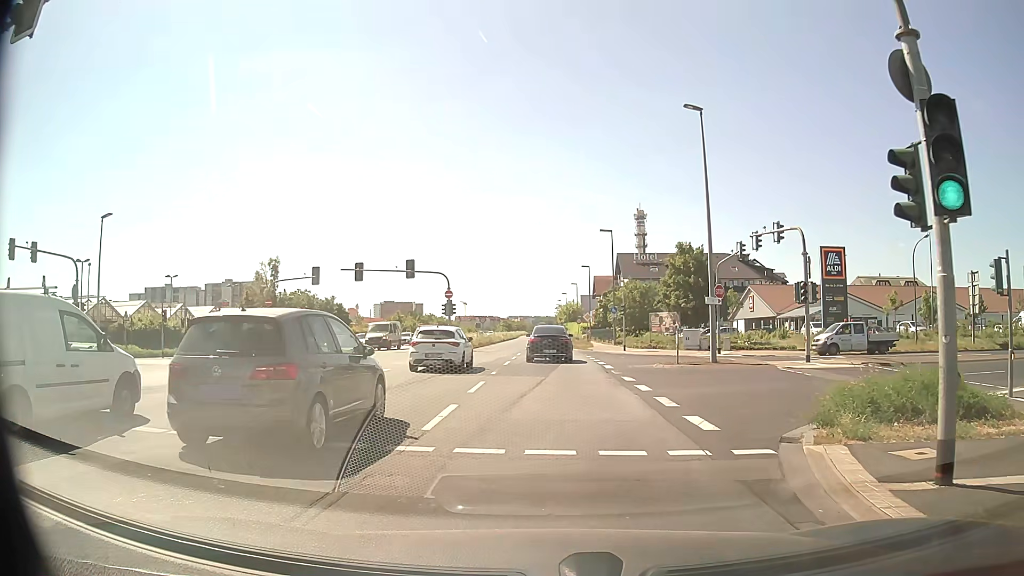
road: primary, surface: asphalt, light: Day
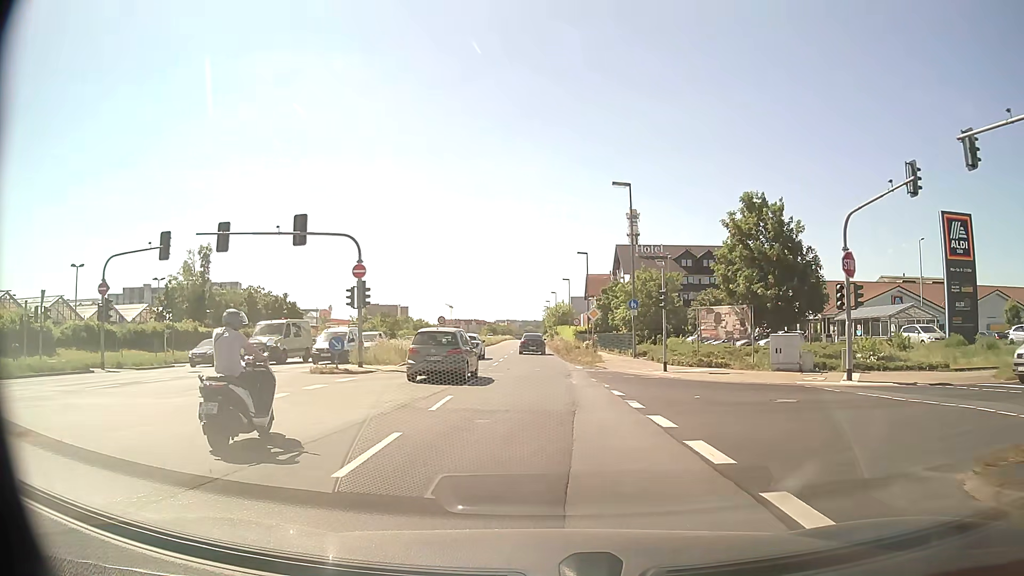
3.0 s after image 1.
(+0.3, +21.0) m; +1°
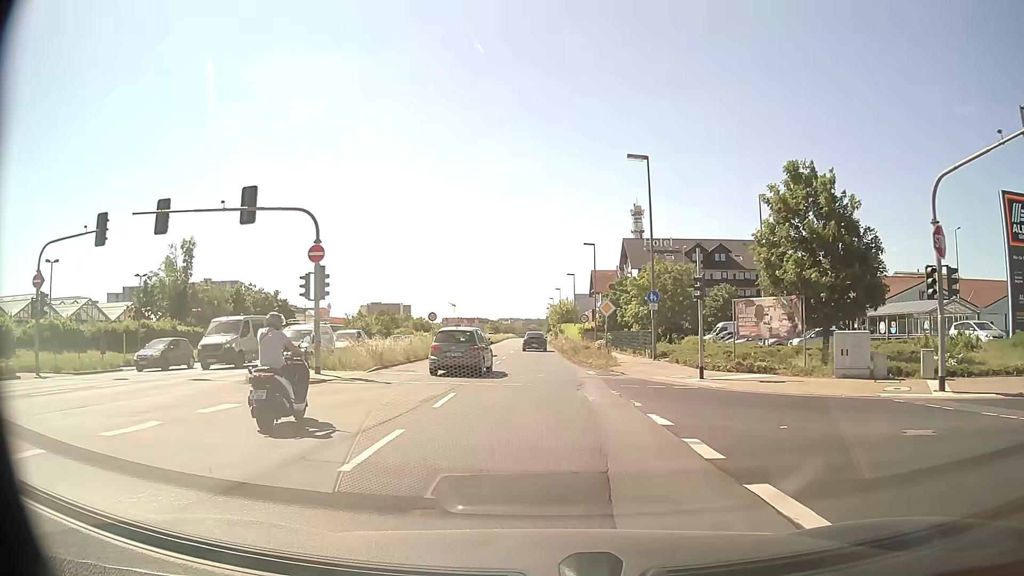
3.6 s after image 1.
(0.0, +5.8) m; -1°
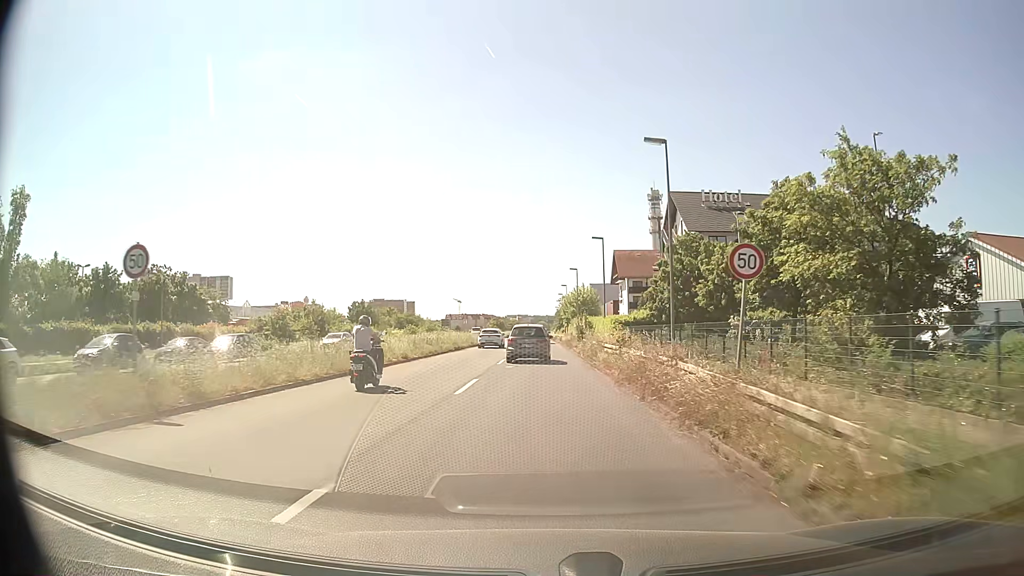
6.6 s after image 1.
(+0.1, +35.6) m; 0°
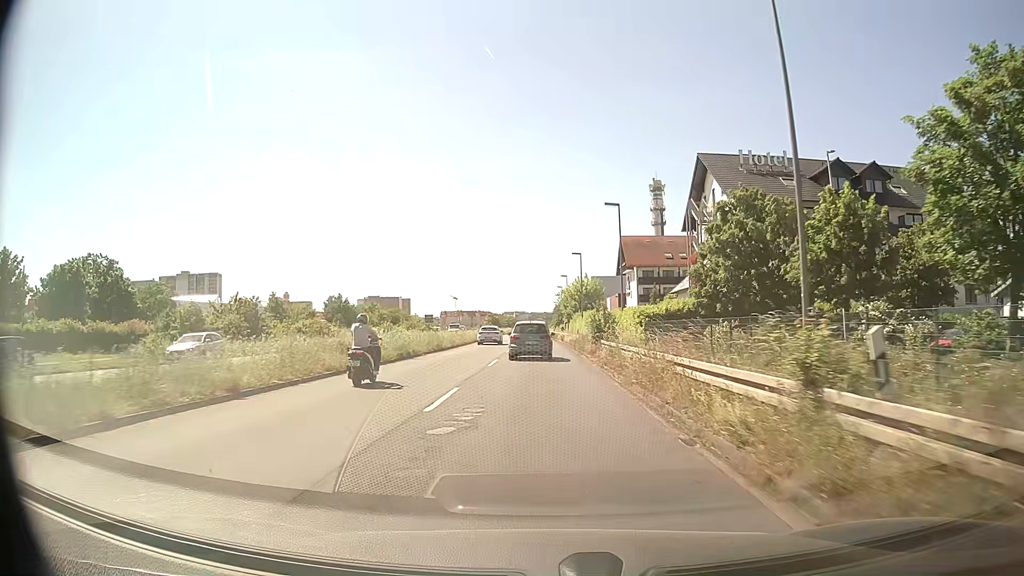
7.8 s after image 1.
(+0.1, +16.1) m; +1°
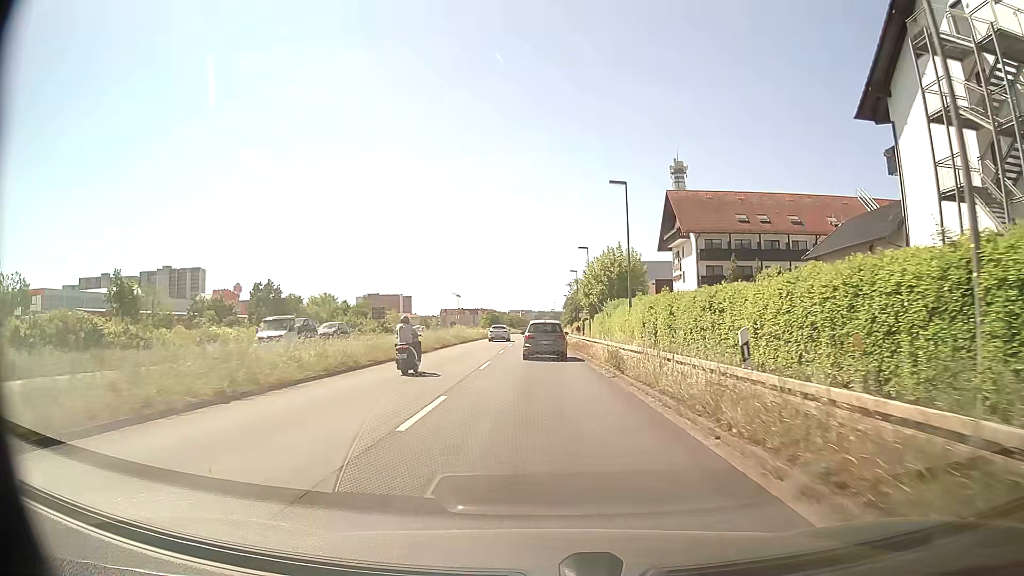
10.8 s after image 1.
(-0.3, +39.9) m; -1°
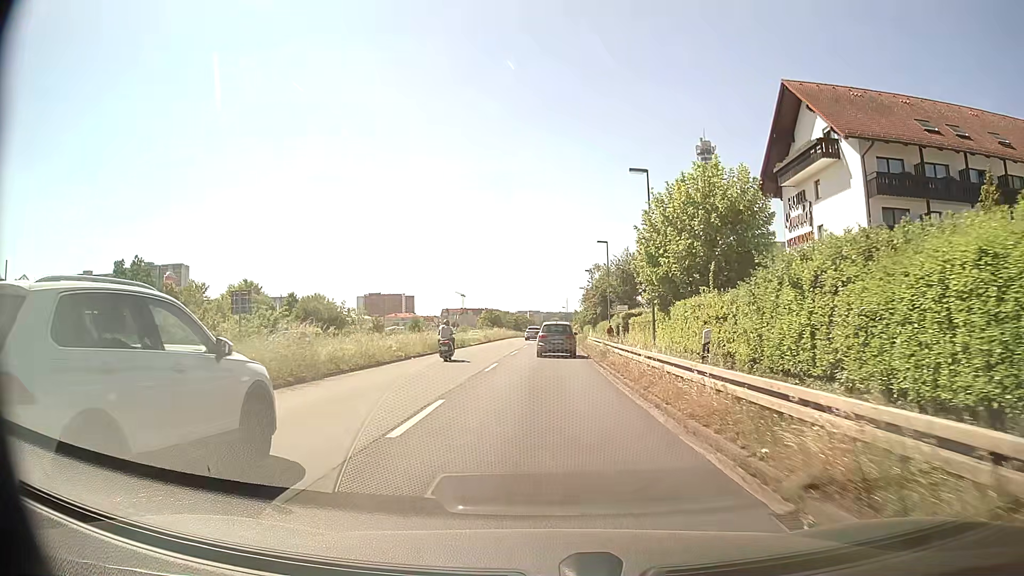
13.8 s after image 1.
(-0.4, +38.1) m; -1°
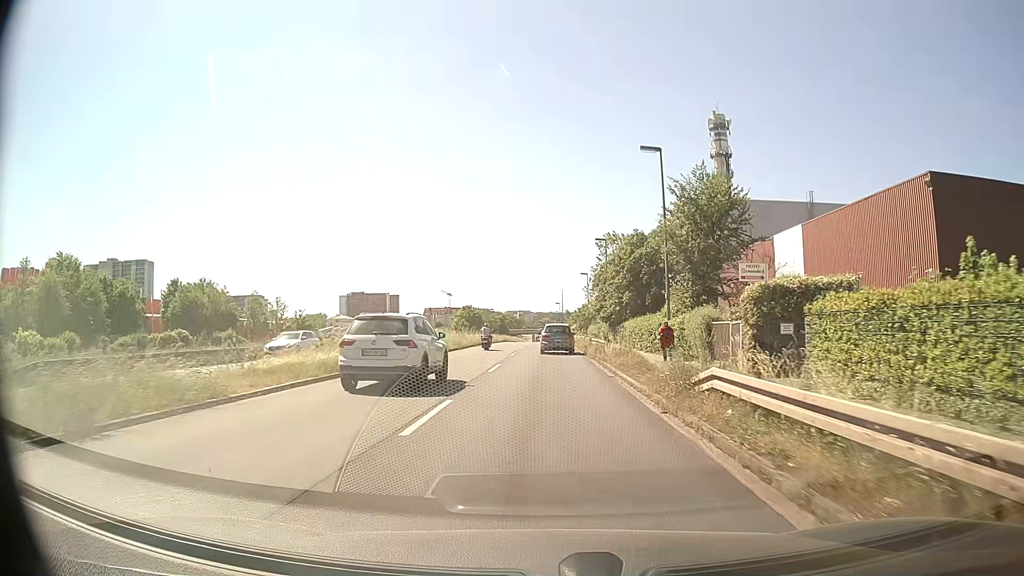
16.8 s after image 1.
(+0.4, +37.0) m; +1°
(0, +10) (0, +20) (0, +30) (0, +40) (0, +50) (+1, +60) (+1, +70) (+1, +80) (+1, +90) (+1, +100) m
